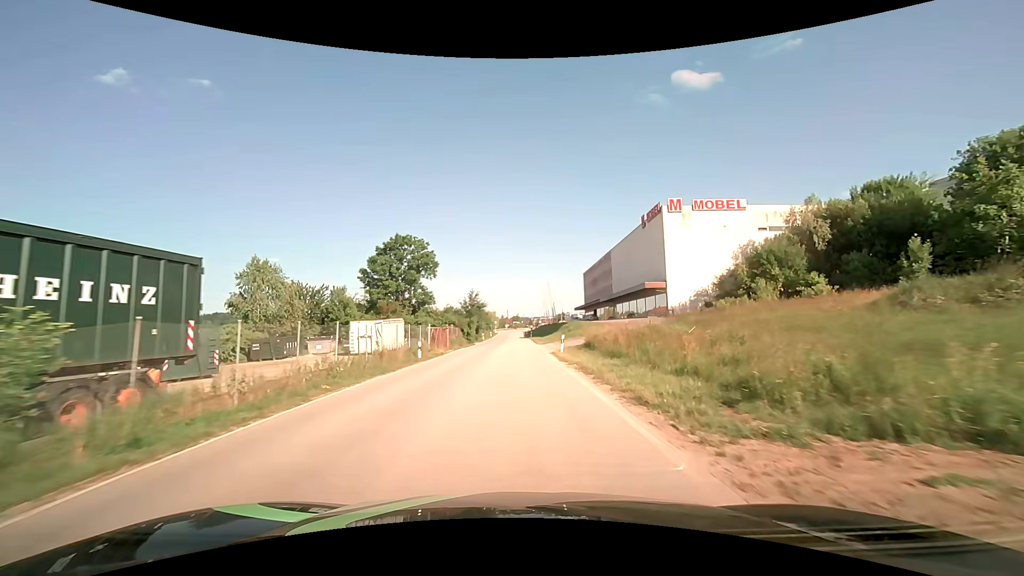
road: unclassified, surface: asphalt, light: Day
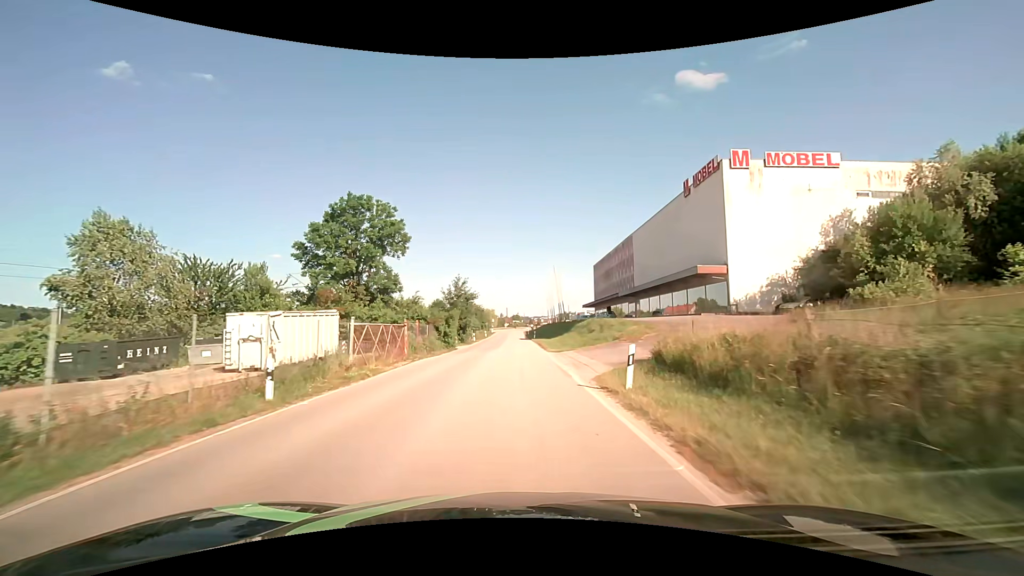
(-0.1, +16.4) m; 0°
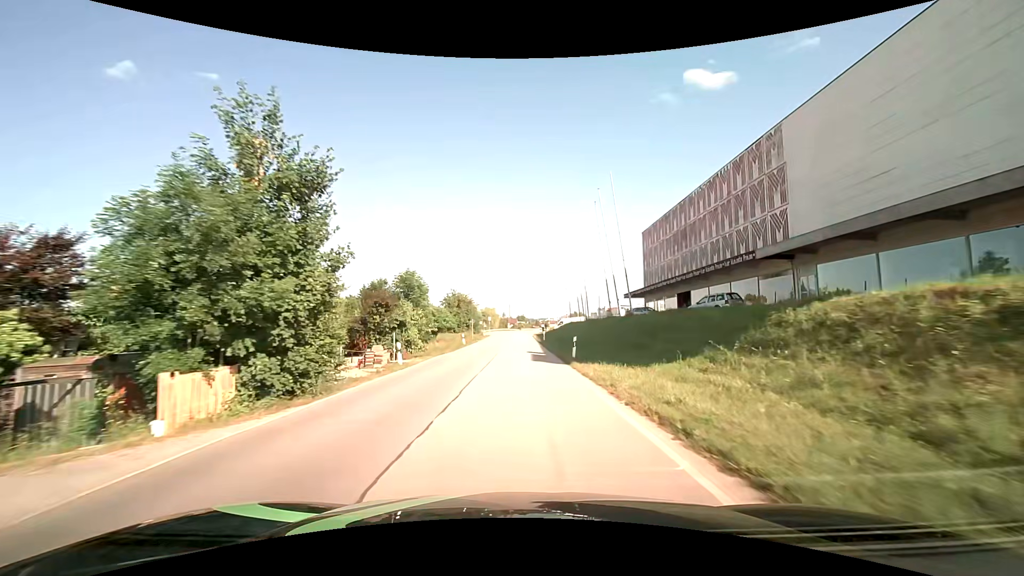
(-0.3, +41.0) m; -1°
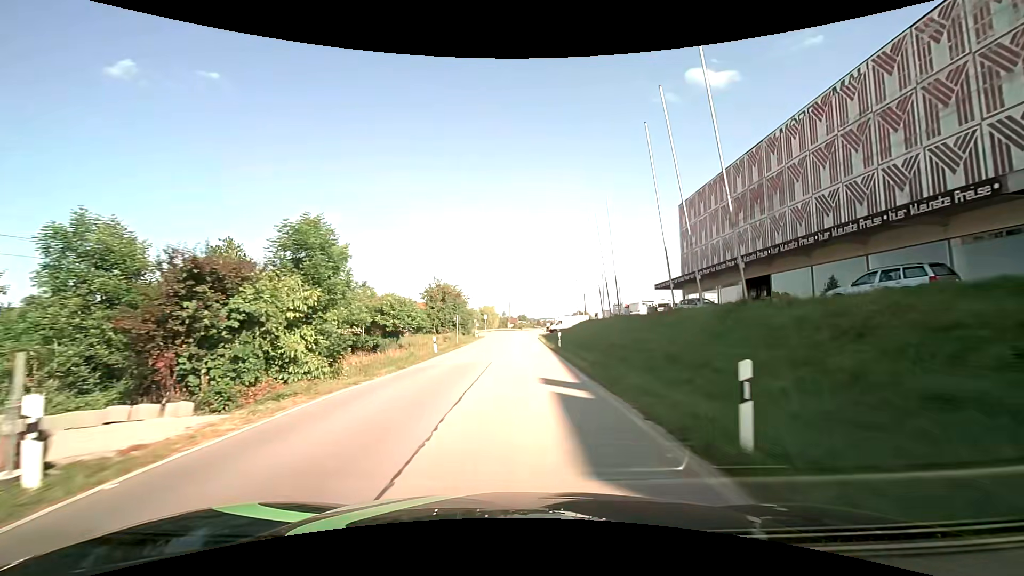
(0.0, +16.4) m; 0°
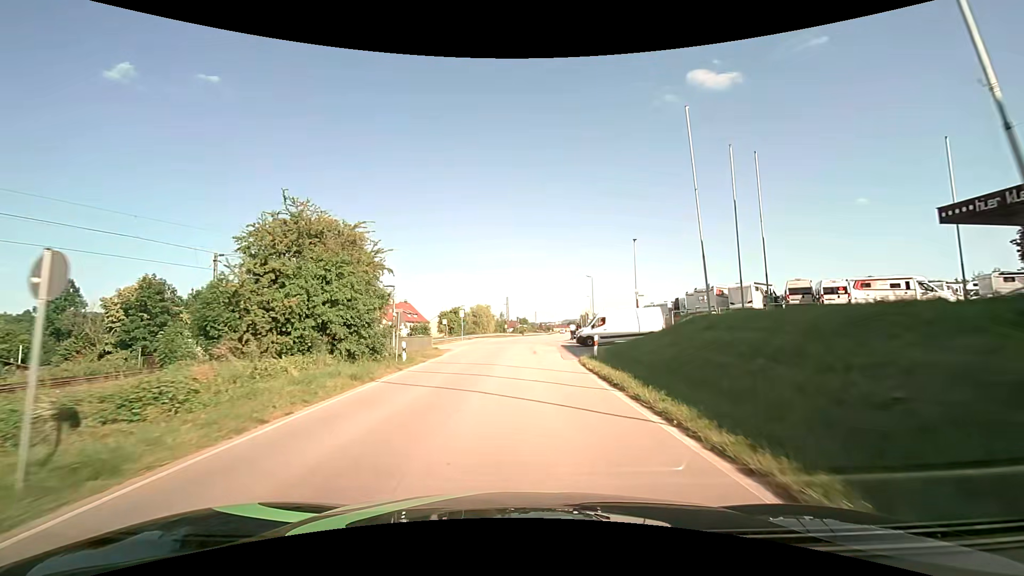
(-0.1, +39.7) m; 0°
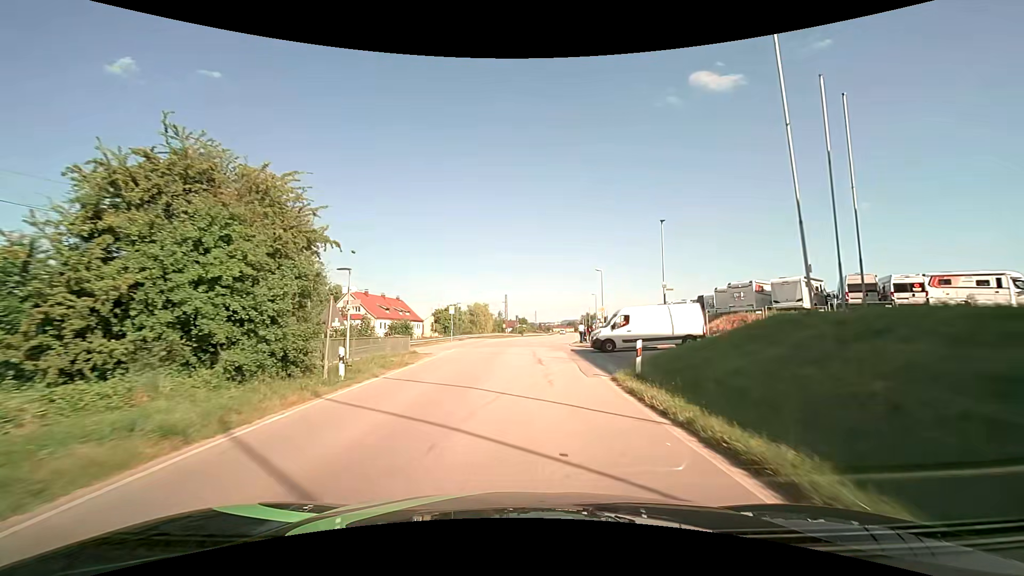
(0.0, +7.7) m; 0°
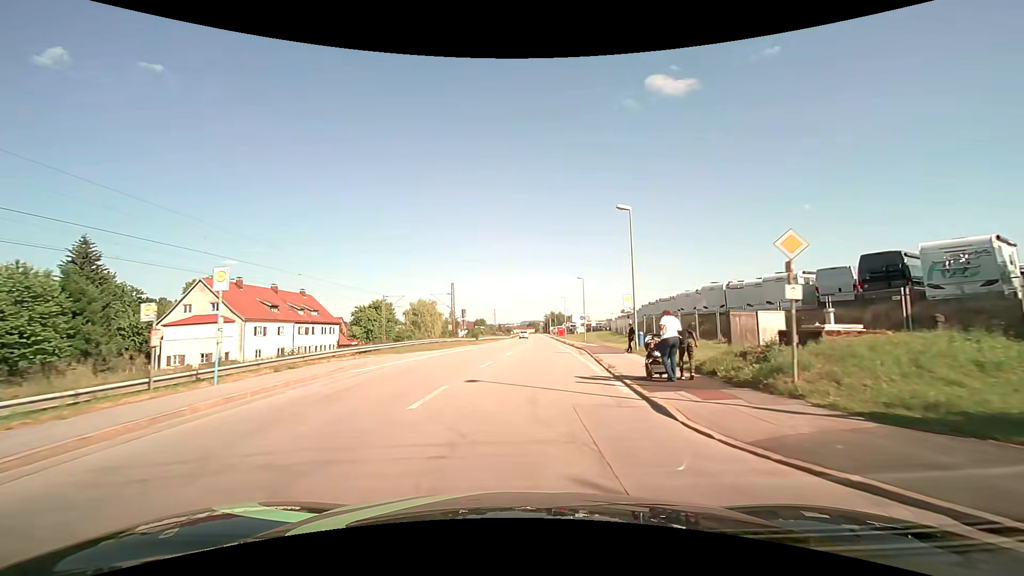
(+1.0, +31.0) m; +5°
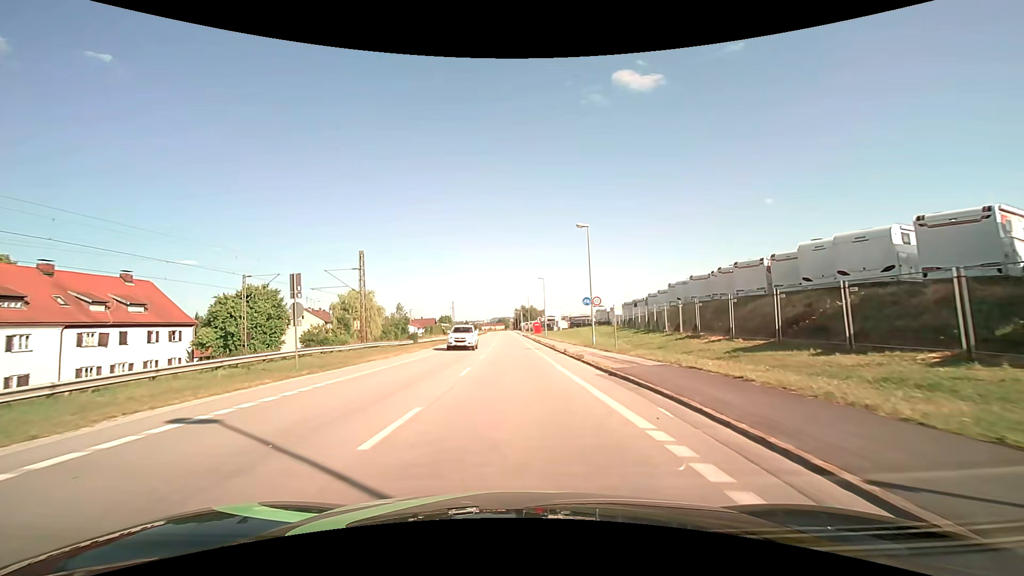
(+1.4, +30.0) m; +4°
(0, +10) (0, +20) (0, +30) (-1, +40) (-1, +50) (-1, +60) (-1, +70) (-2, +80) (-2, +90) (-2, +100) m
